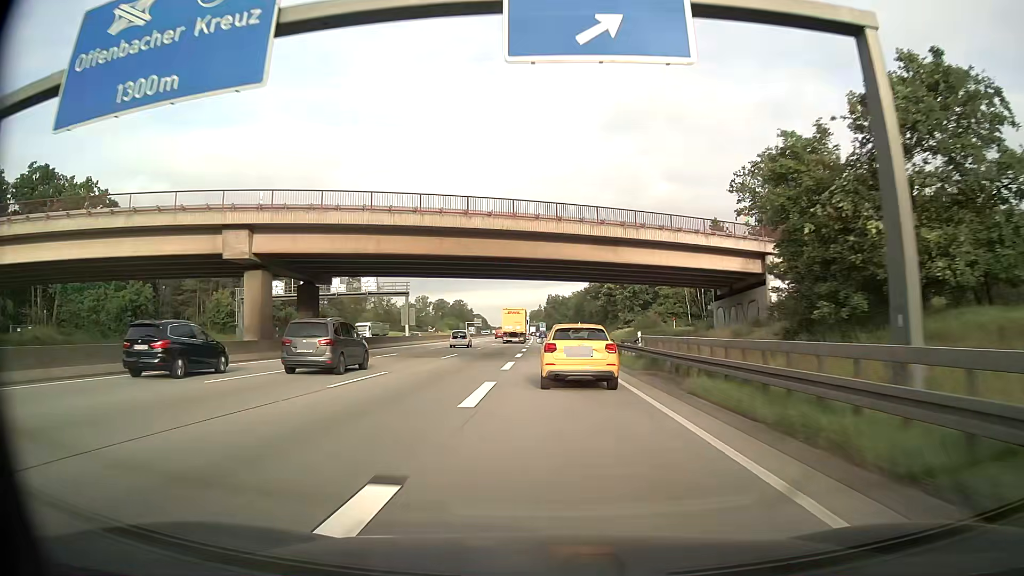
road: motorway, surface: asphalt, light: Day
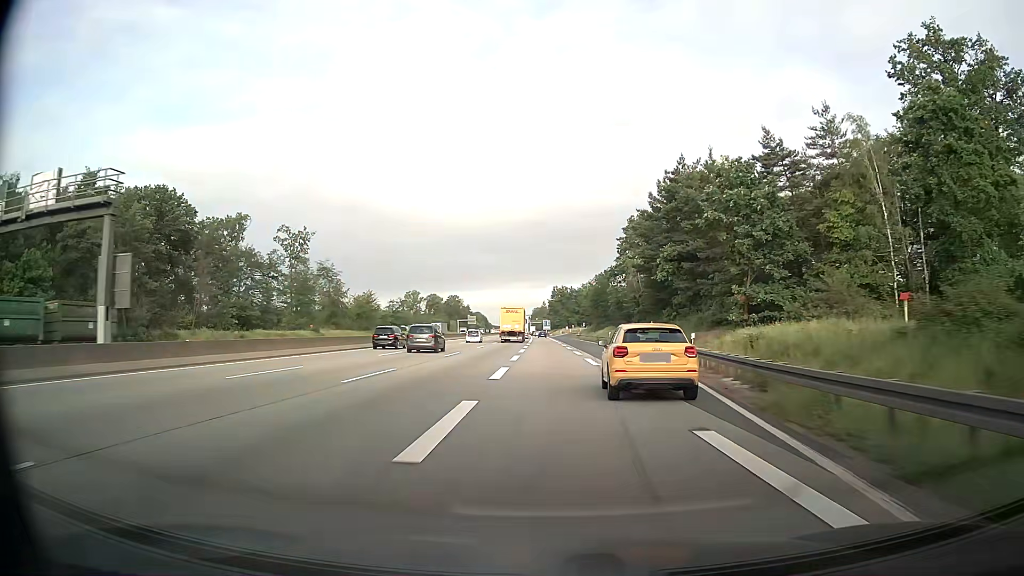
(-0.1, +53.1) m; 0°
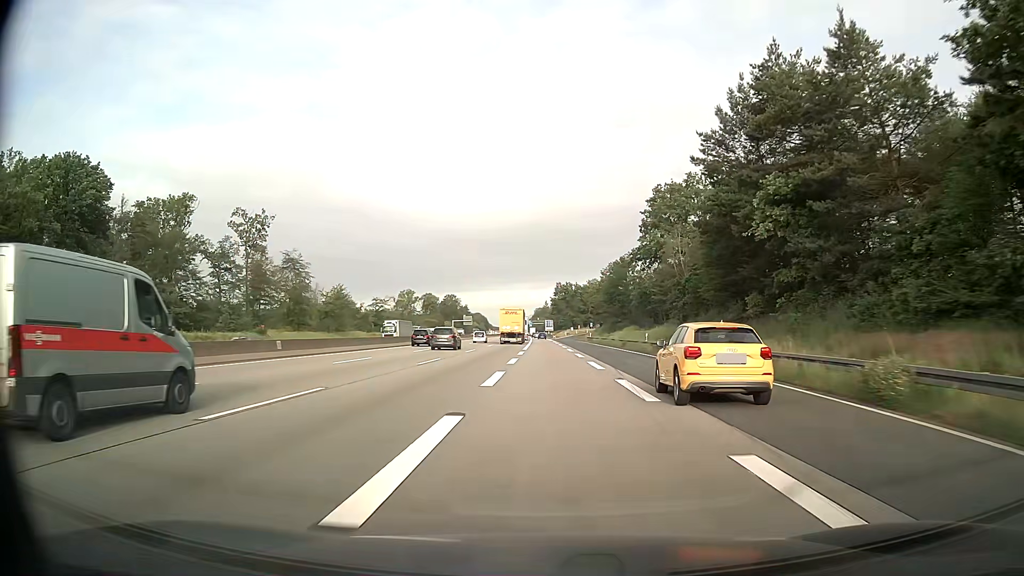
(0.0, +26.1) m; 0°
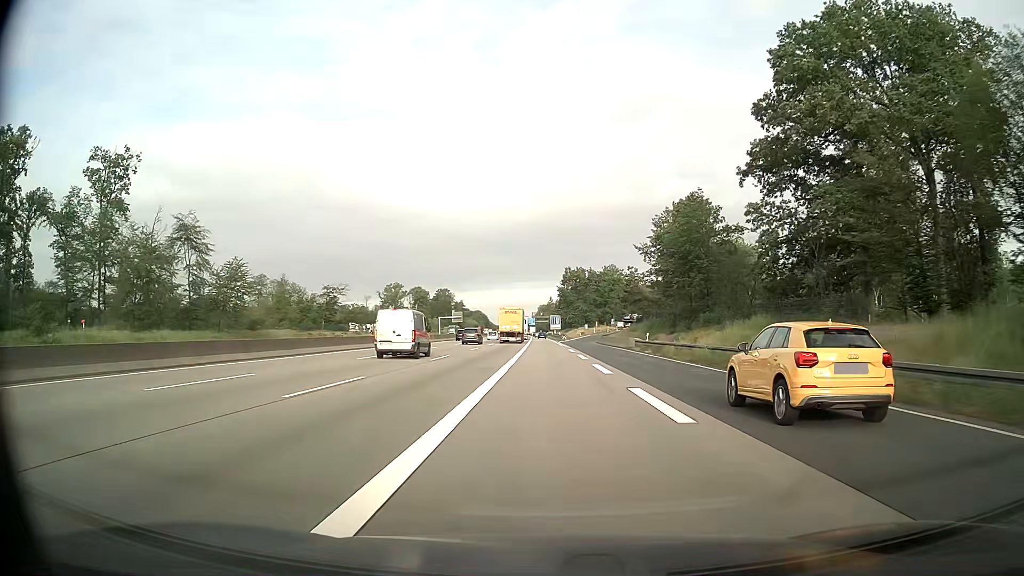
(-0.1, +51.0) m; 0°
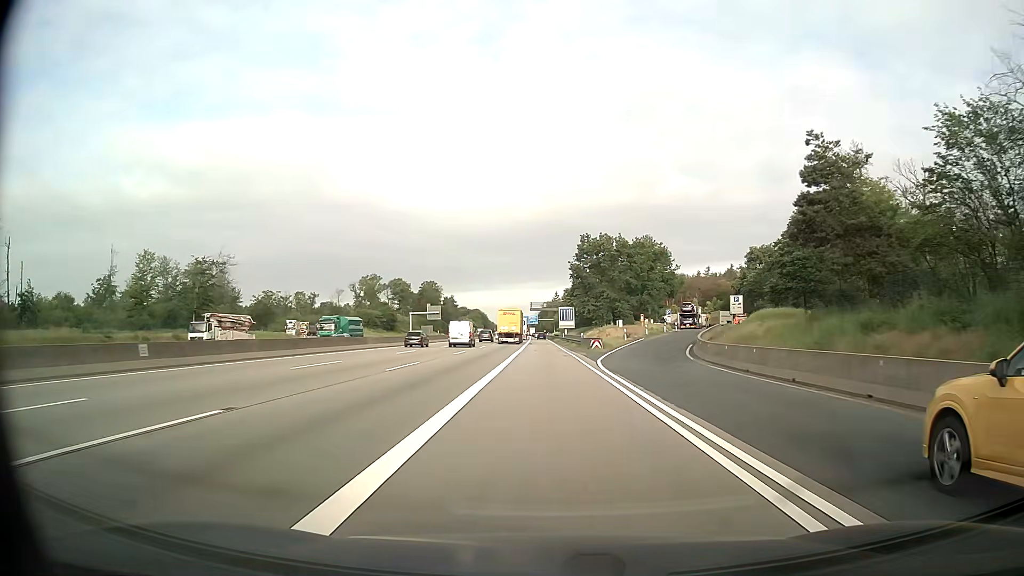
(-0.2, +62.8) m; 0°
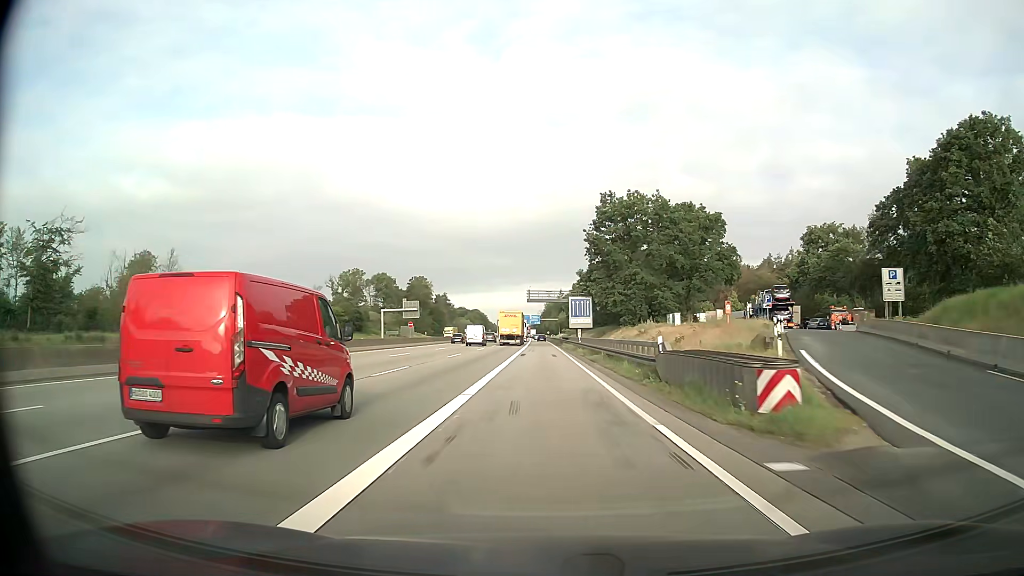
(-0.1, +37.8) m; 0°
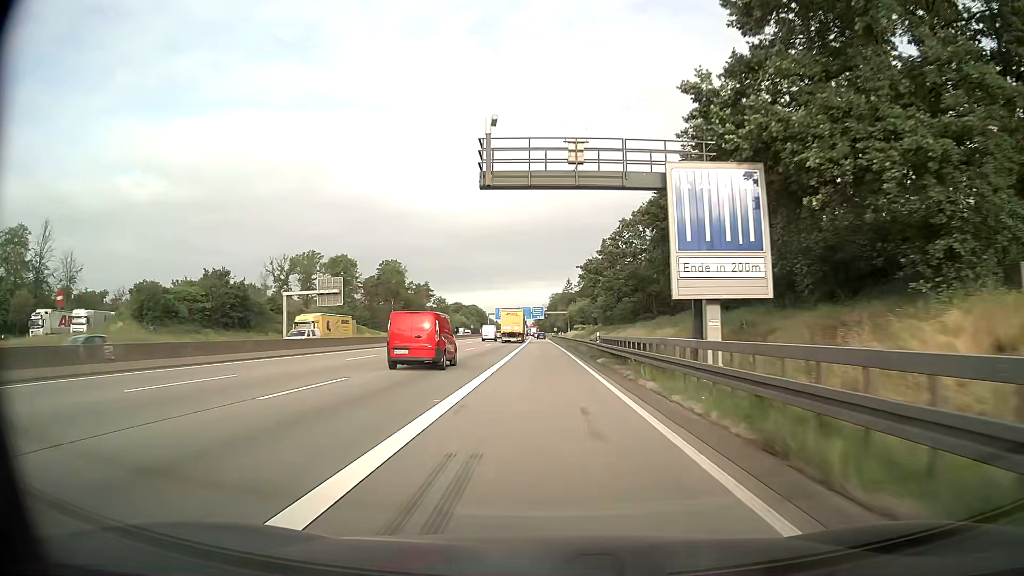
(-0.3, +63.4) m; -1°
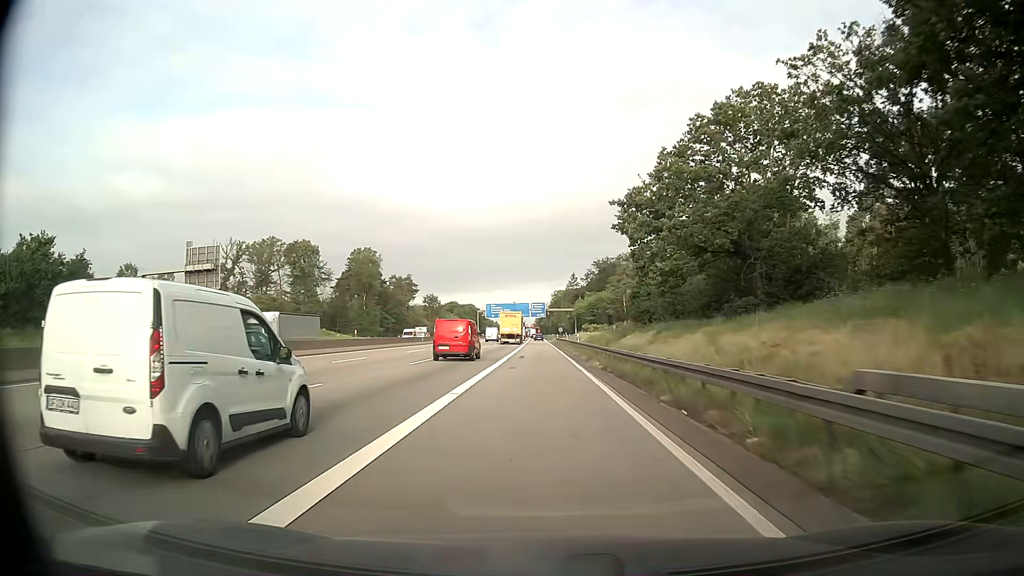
(0.0, +38.3) m; 0°
(0, +10) (0, +20) (0, +30) (0, +40) (0, +50) (0, +60) (0, +70) (0, +80) (0, +90) (0, +100) m
